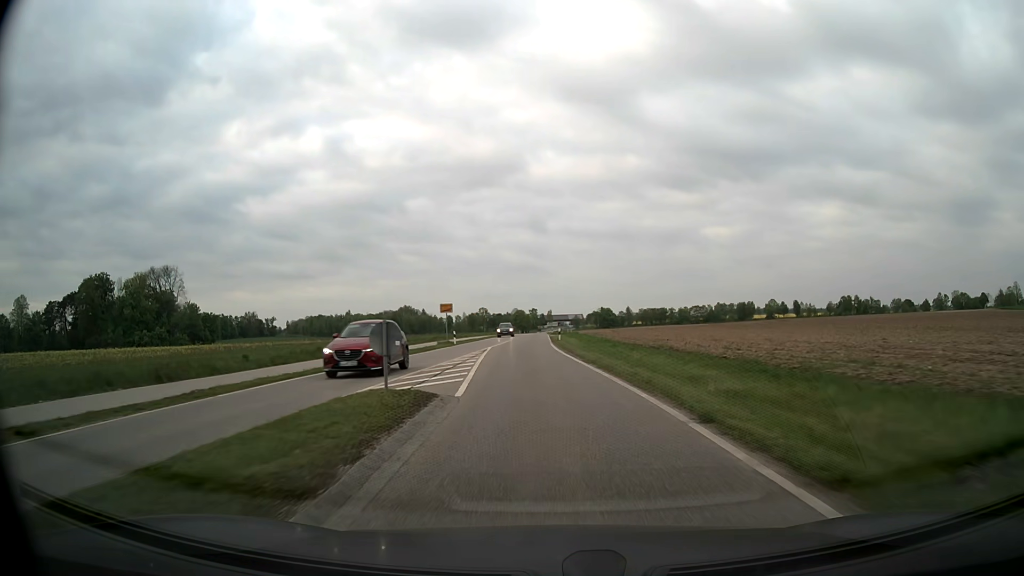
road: secondary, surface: asphalt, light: Day
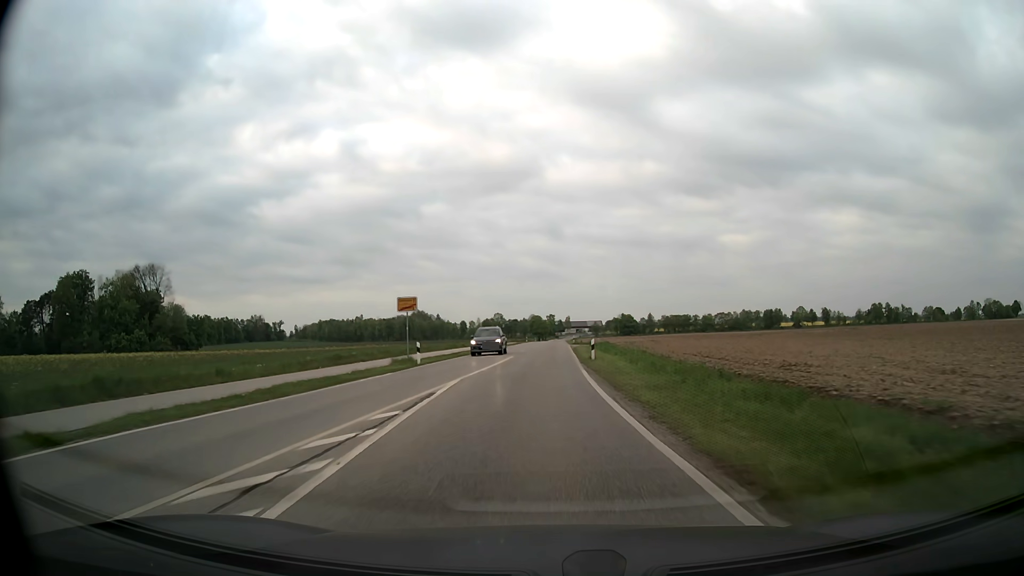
(-0.4, +20.1) m; -2°
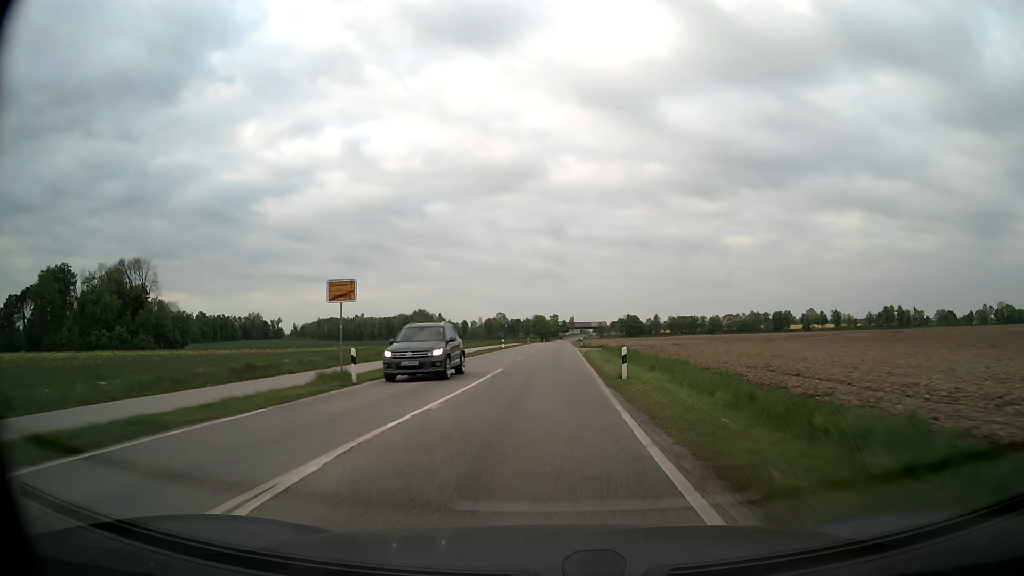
(0.0, +11.0) m; 0°
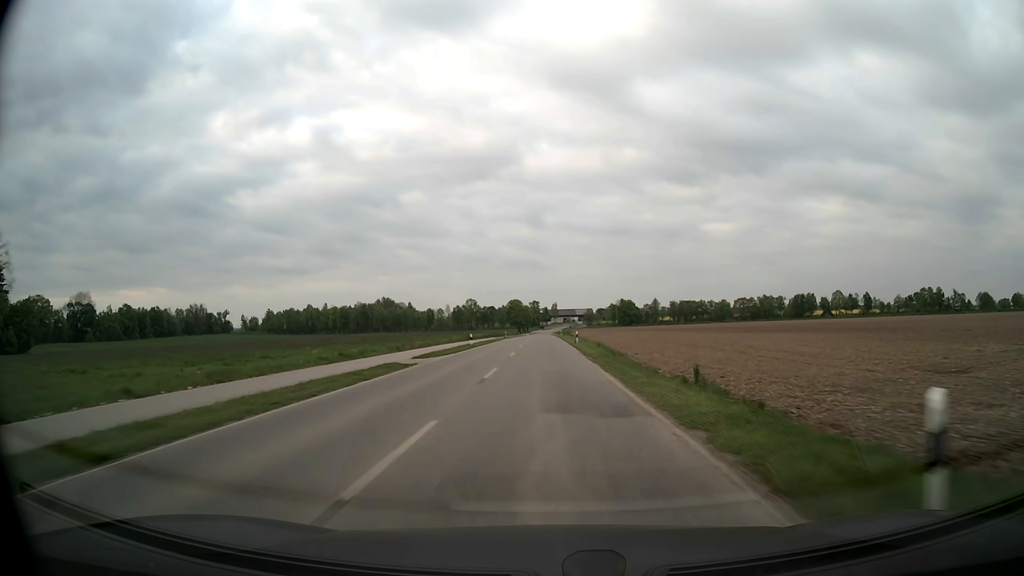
(+1.0, +63.8) m; +2°
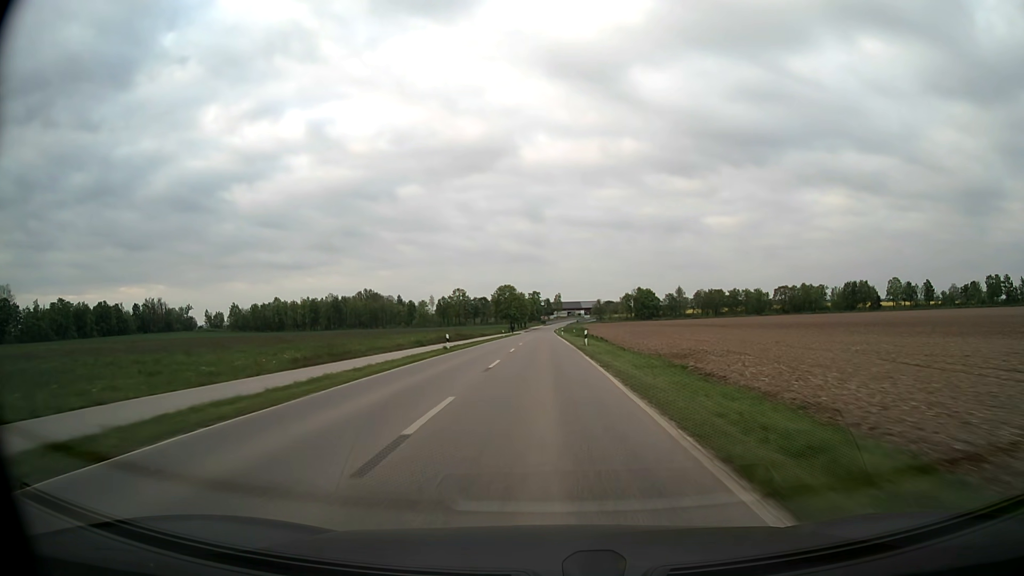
(-0.1, +57.7) m; 0°
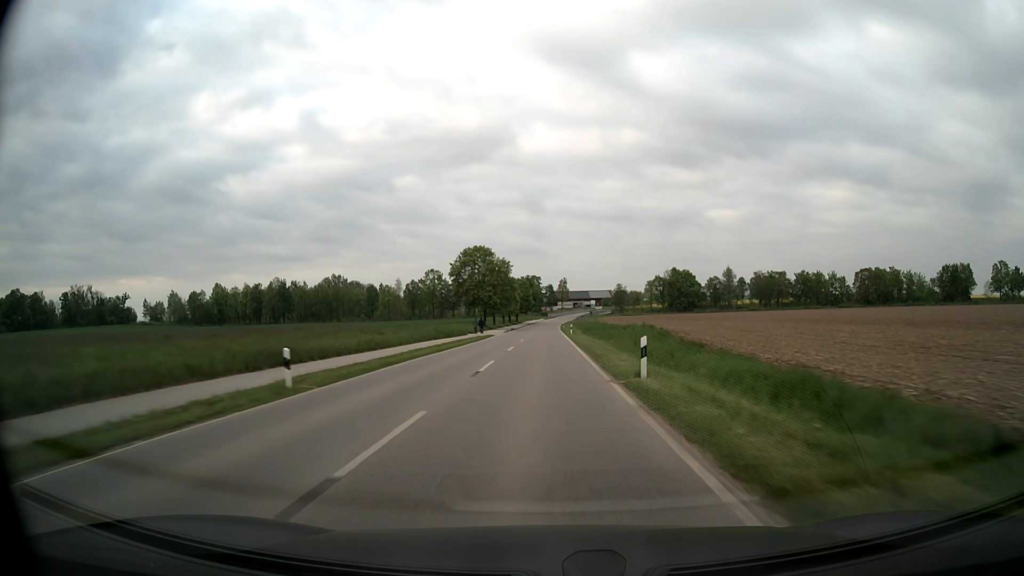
(0.0, +74.8) m; 0°
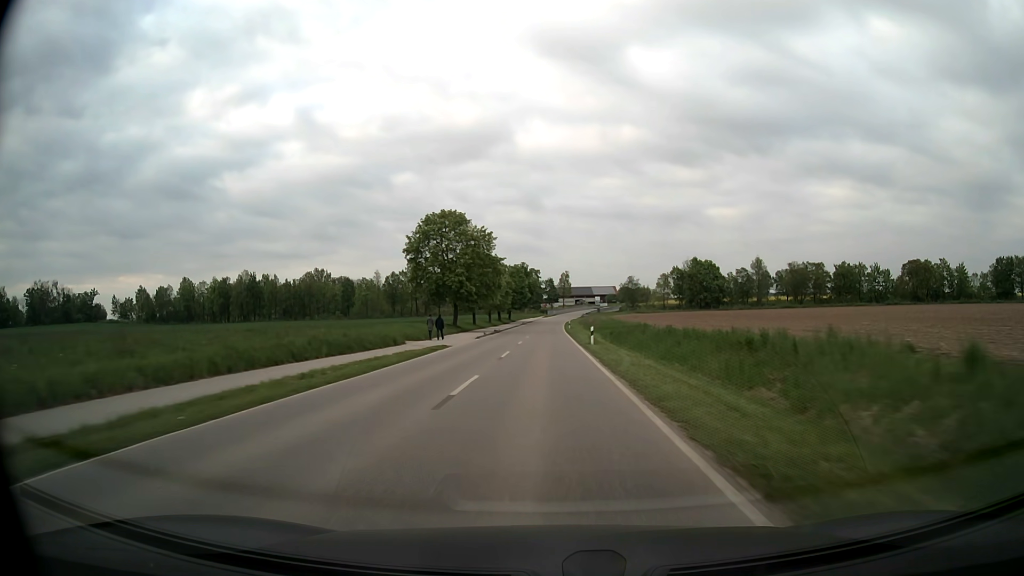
(0.0, +30.1) m; 0°
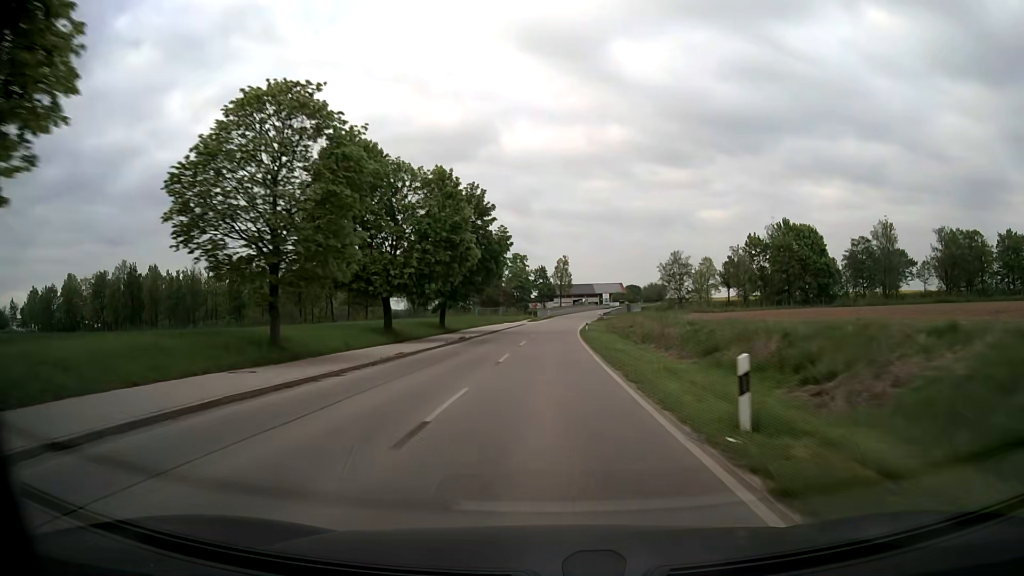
(+0.4, +75.4) m; +1°
(0, +10) (0, +20) (0, +30) (0, +40) (+1, +50) (+1, +60) (+2, +70) (+3, +80) (+4, +90) (+5, +100) m
